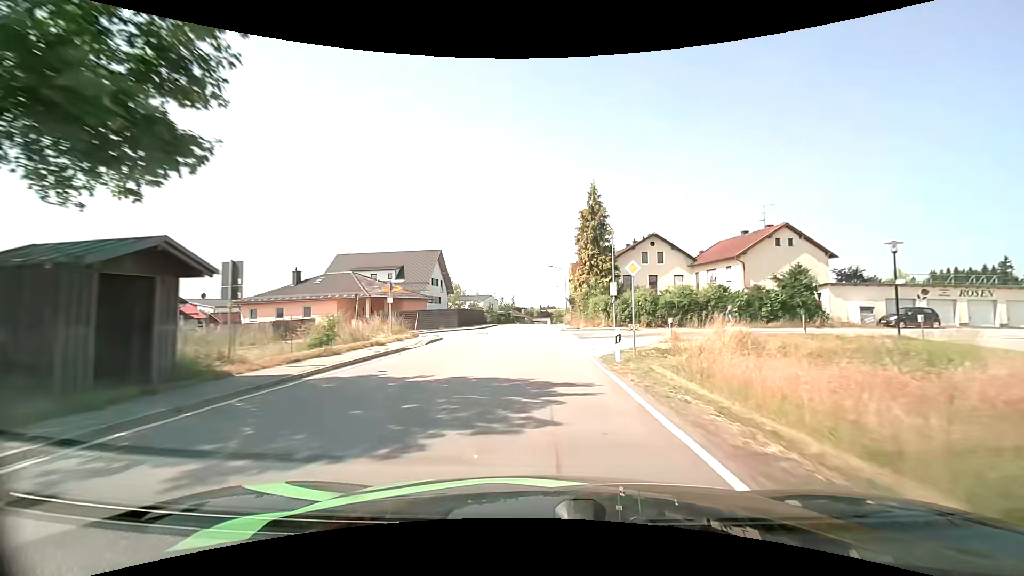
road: tertiary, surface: asphalt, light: Day
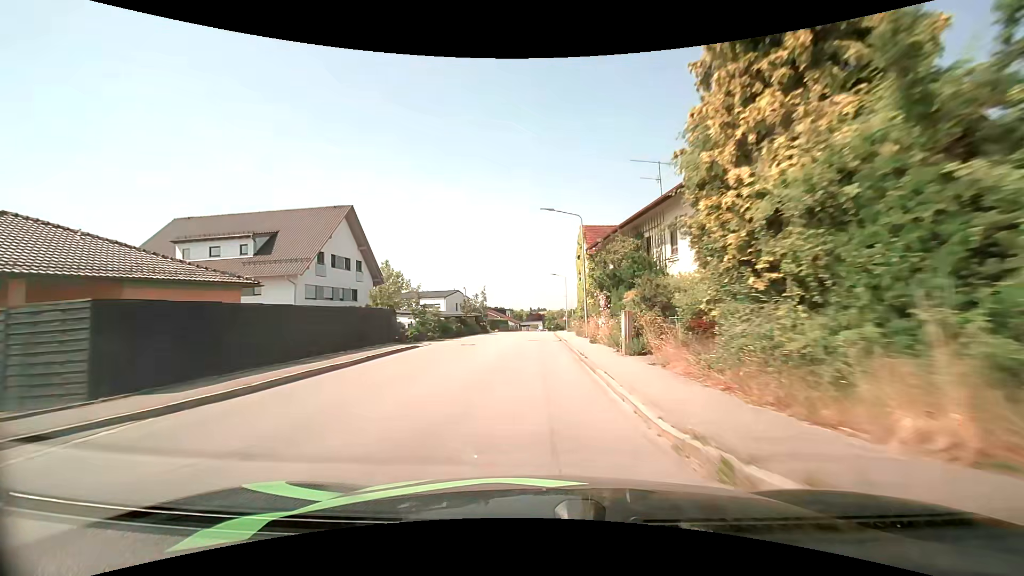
(+0.3, +36.2) m; +1°
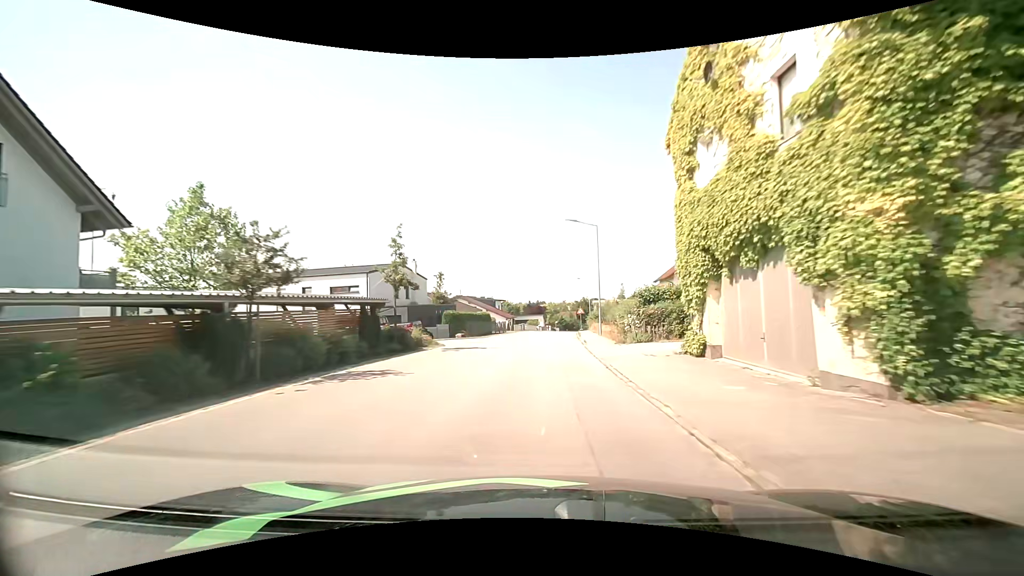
(-0.3, +35.2) m; 0°
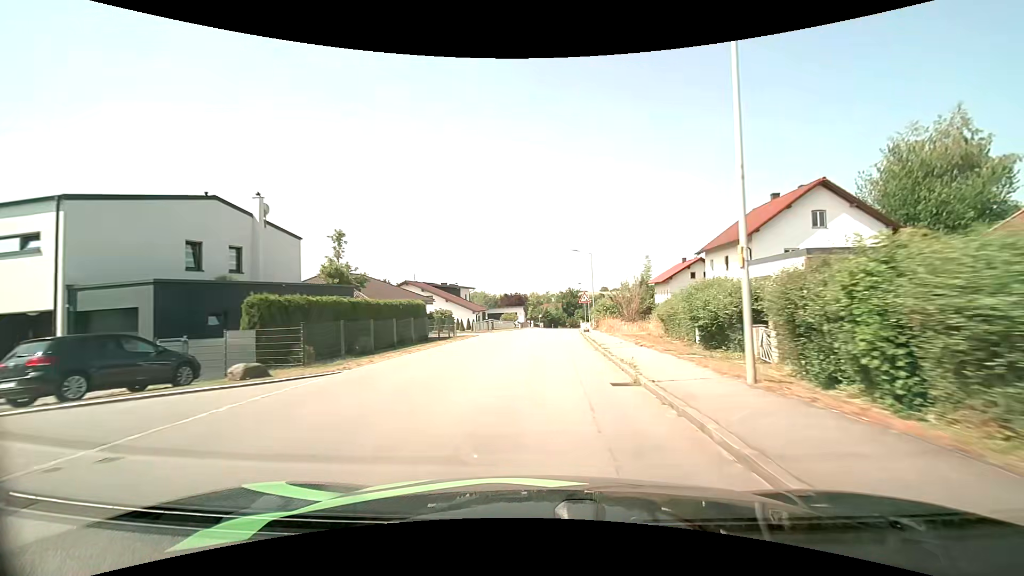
(+0.4, +25.3) m; +2°
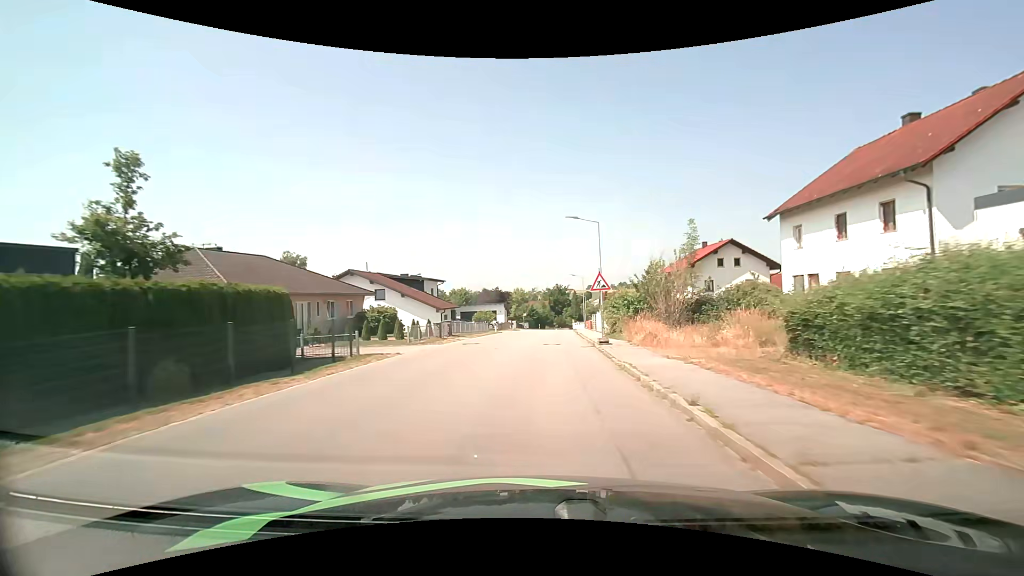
(+0.2, +16.0) m; +2°
(0, +10) (0, +20) (0, +30) (+1, +40) (+1, +50) (+2, +60) (+2, +70) (+3, +80) (+4, +90) (+5, +100) m
